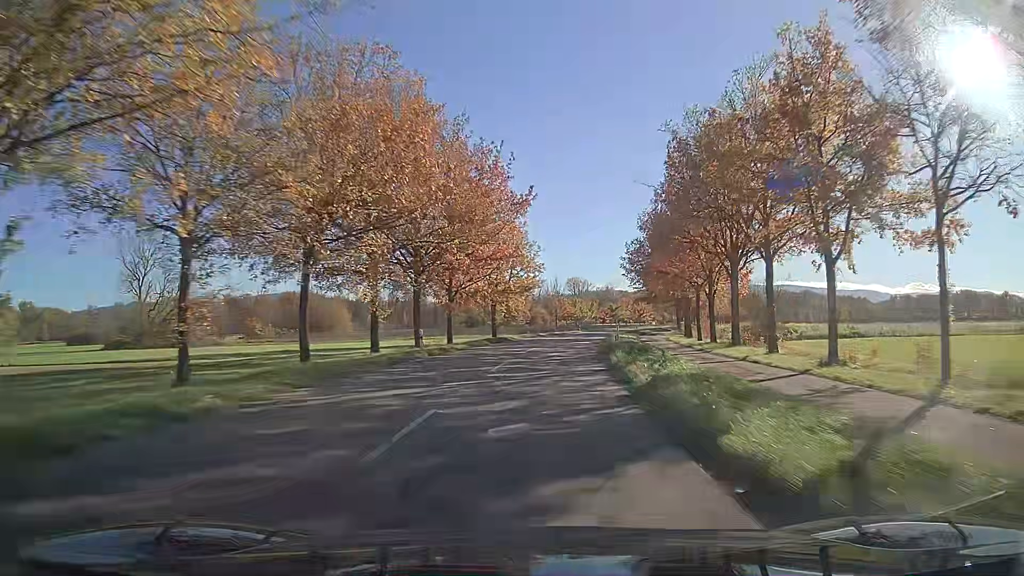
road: secondary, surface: asphalt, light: Day
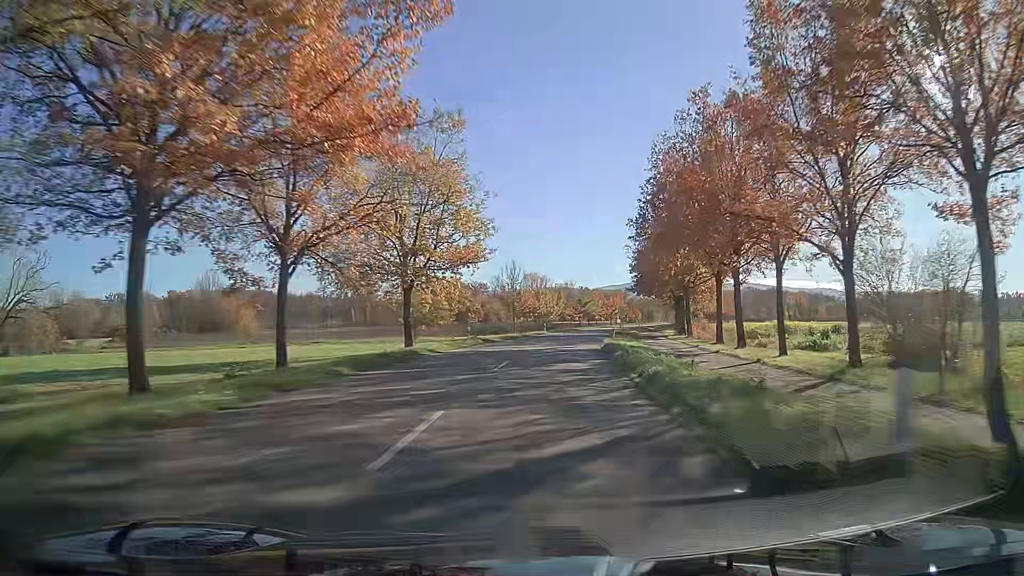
(+0.8, +24.2) m; +4°
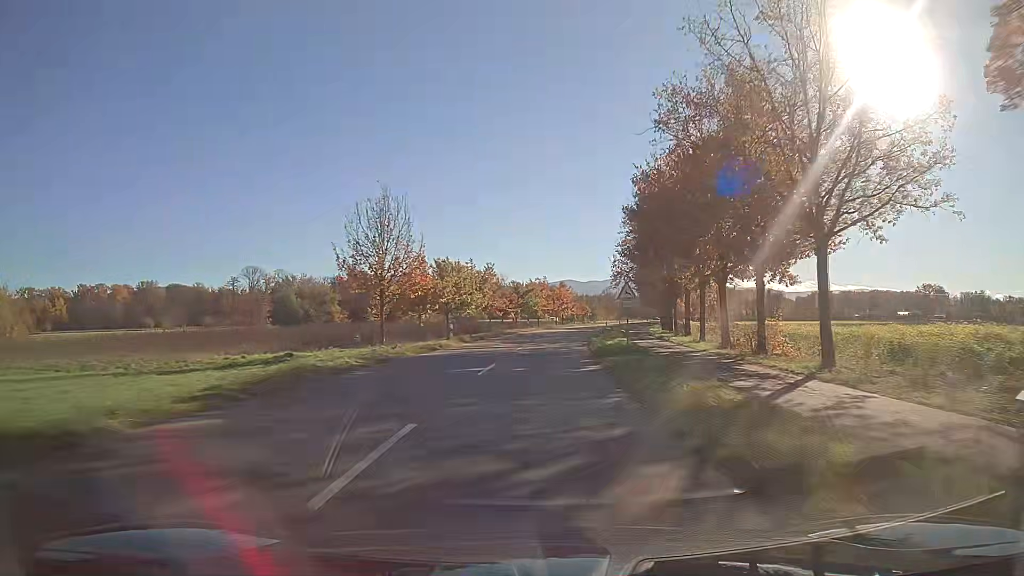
(+1.9, +36.4) m; +6°
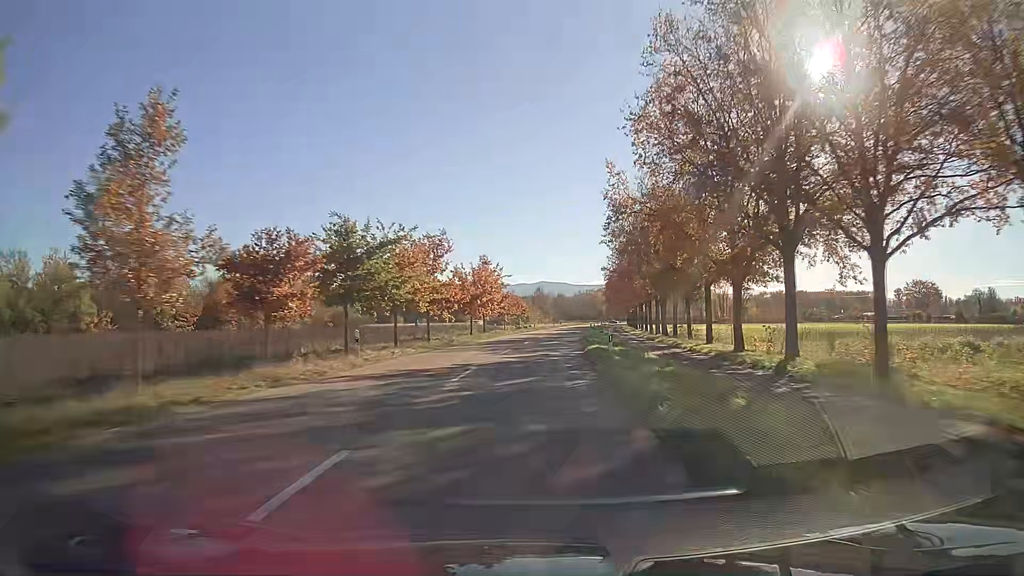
(+2.7, +49.2) m; +6°
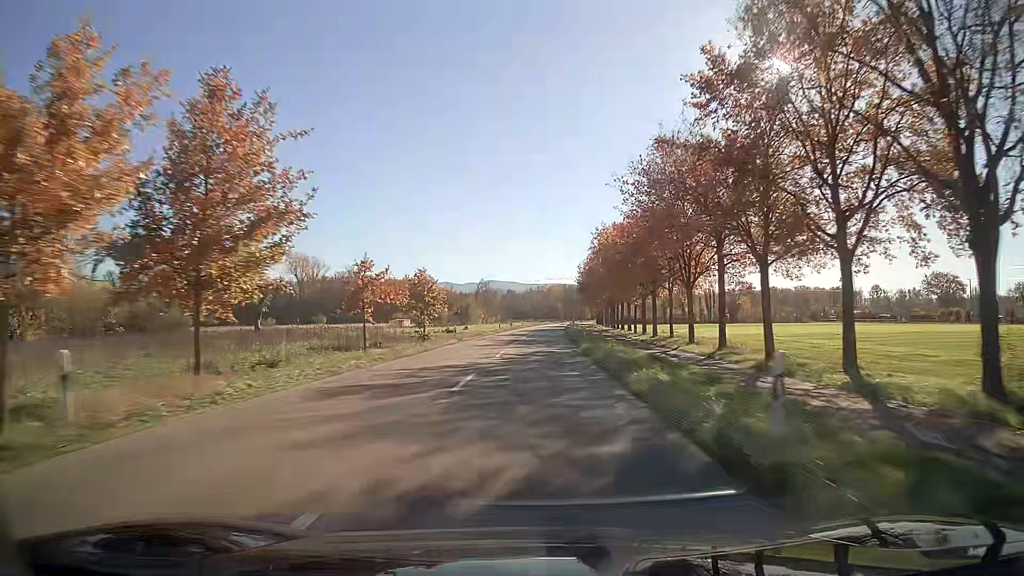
(+1.8, +49.4) m; +4°
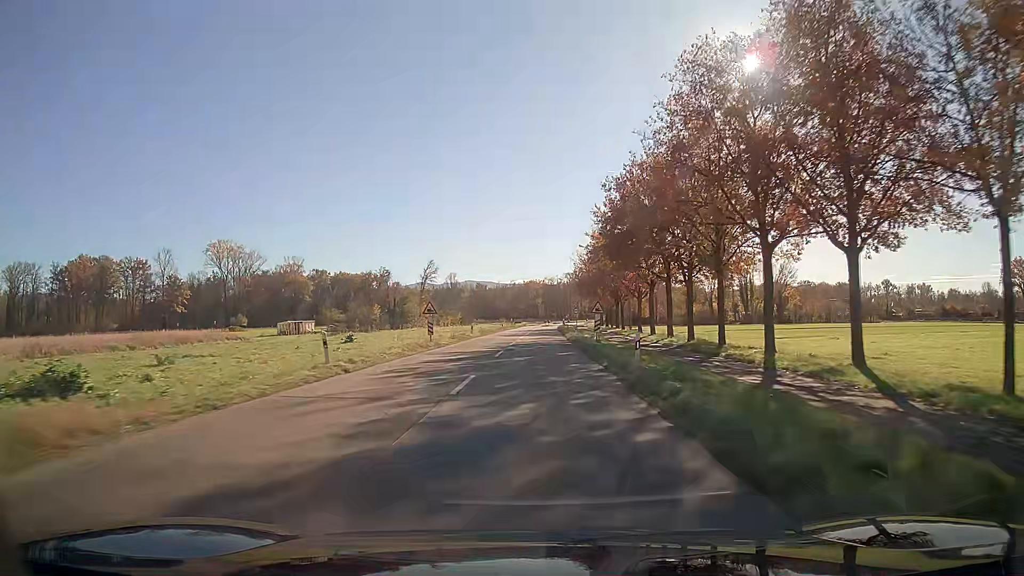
(+1.2, +59.6) m; +2°
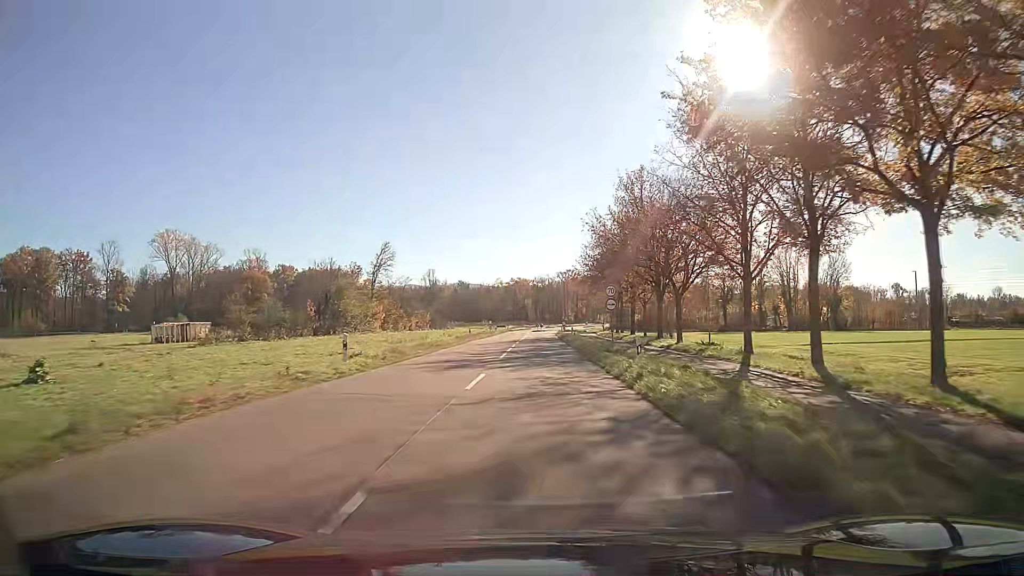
(+0.2, +34.1) m; +1°
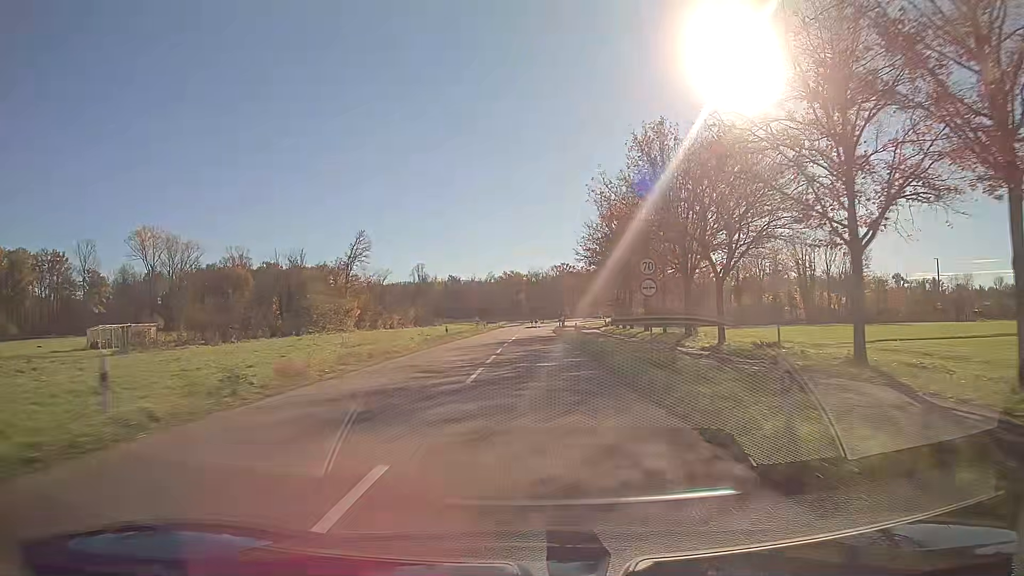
(0.0, +11.1) m; 0°
(0, +10) (0, +20) (0, +30) (0, +40) (0, +50) (+1, +60) (+1, +70) (+1, +80) (+2, +90) (+3, +100) m
